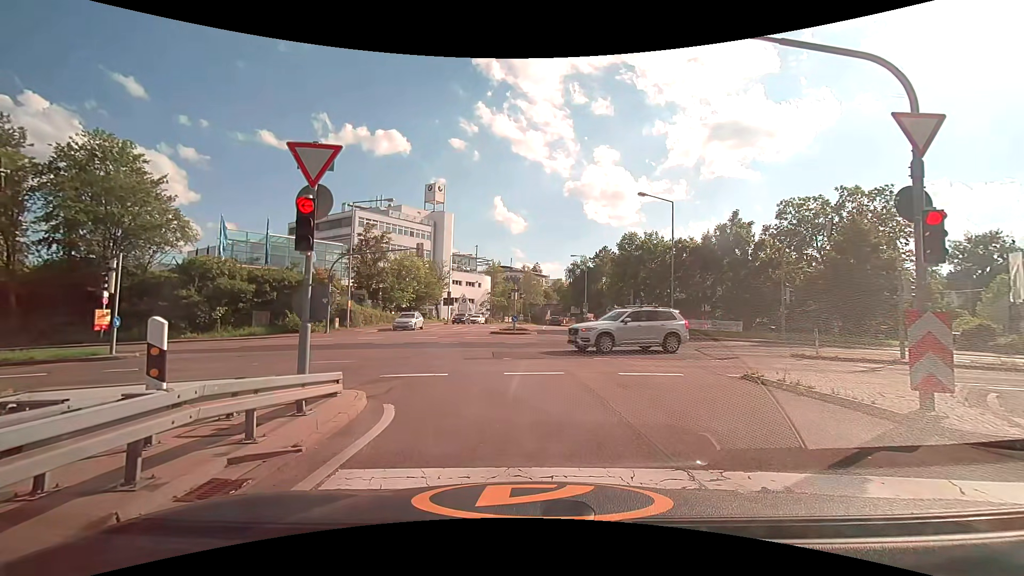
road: motorway_link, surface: asphalt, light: Day
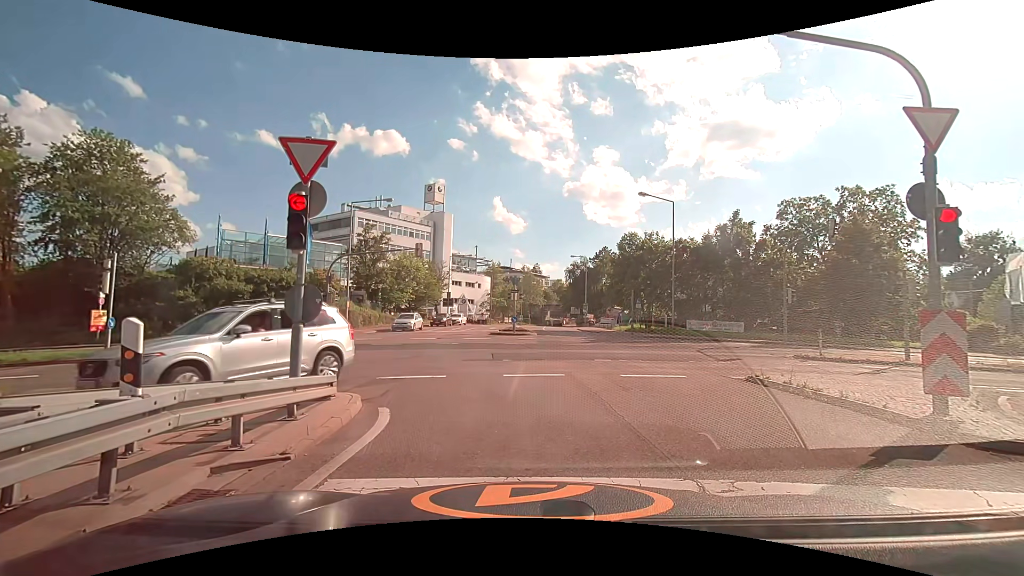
(0.0, +0.3) m; 0°
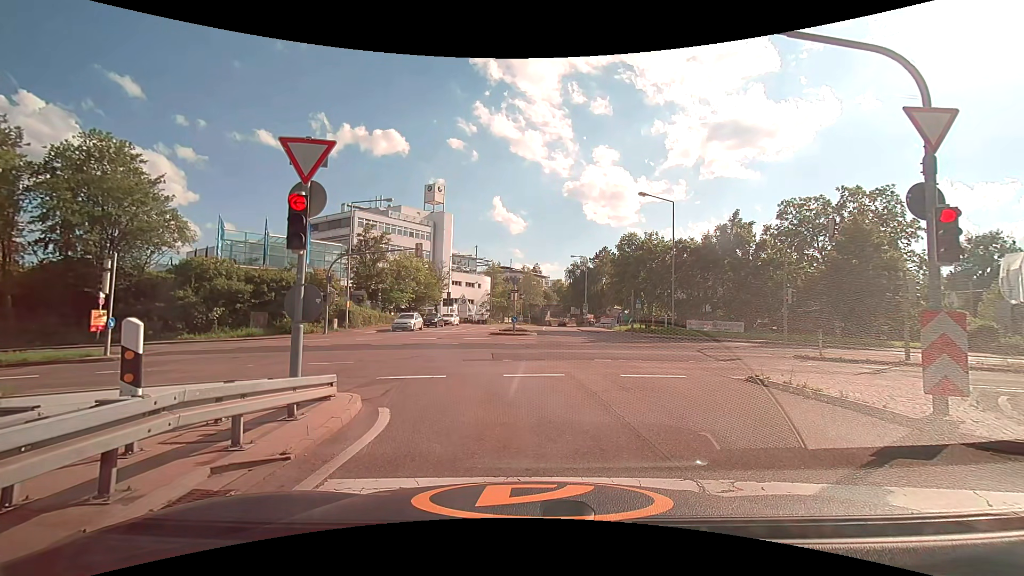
(0.0, 0.0) m; 0°
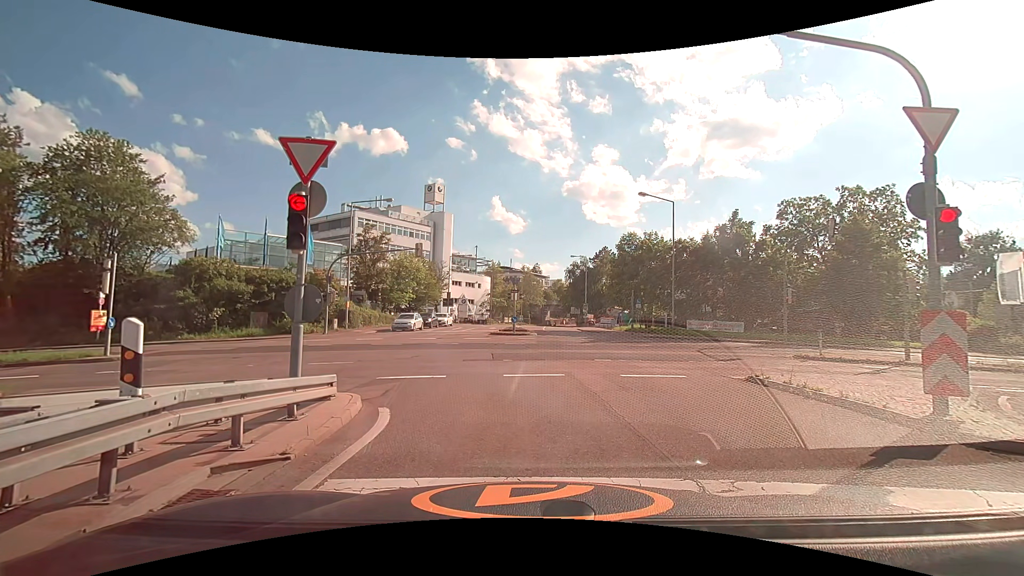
(0.0, 0.0) m; 0°
